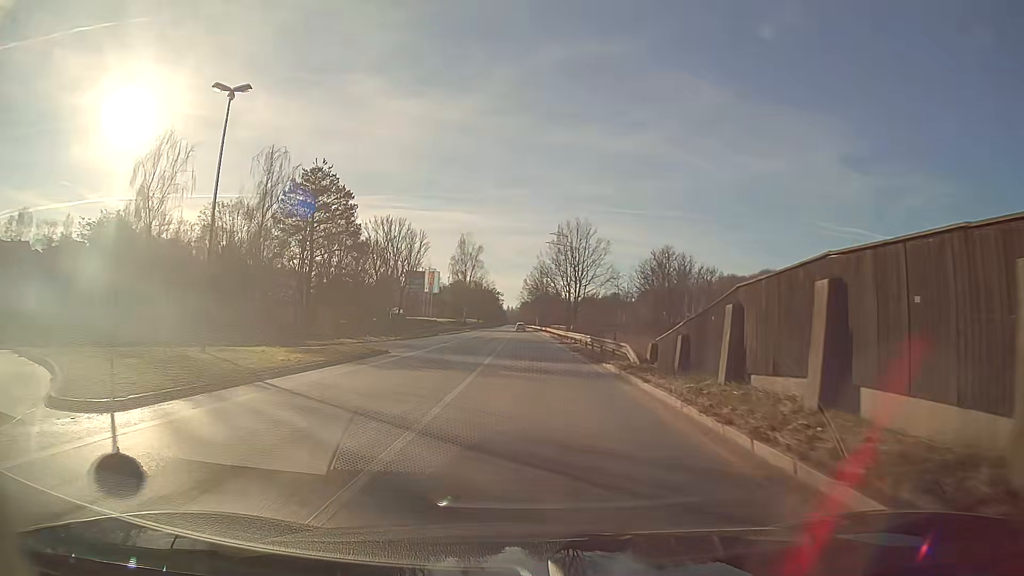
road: primary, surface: asphalt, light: Day
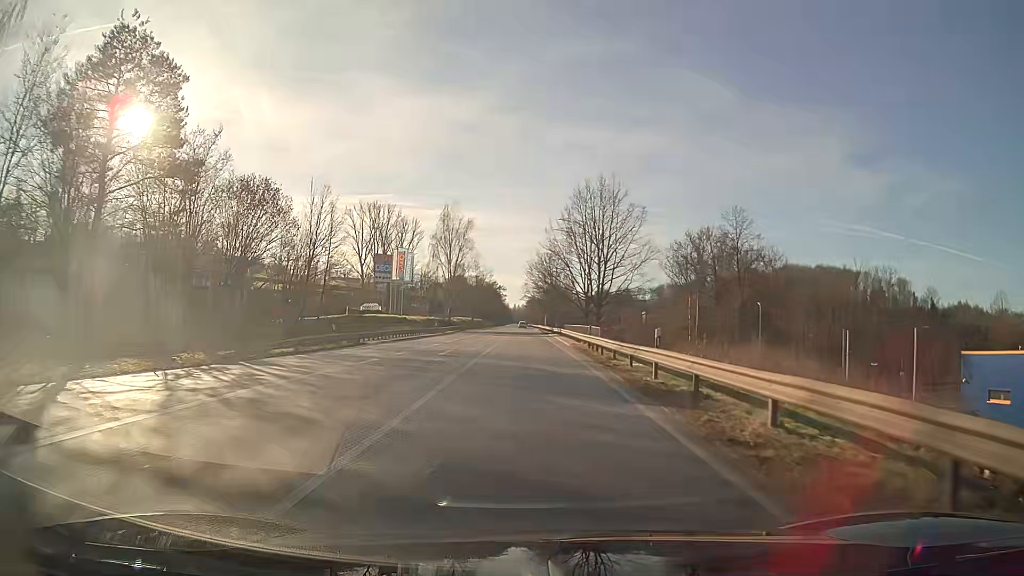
(0.0, +33.6) m; -1°
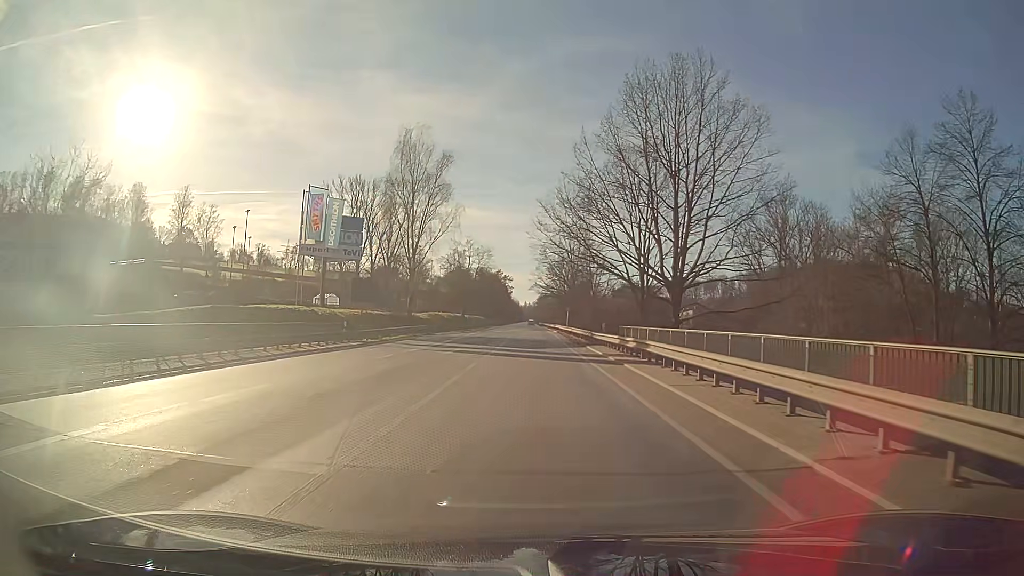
(-0.4, +40.9) m; -1°
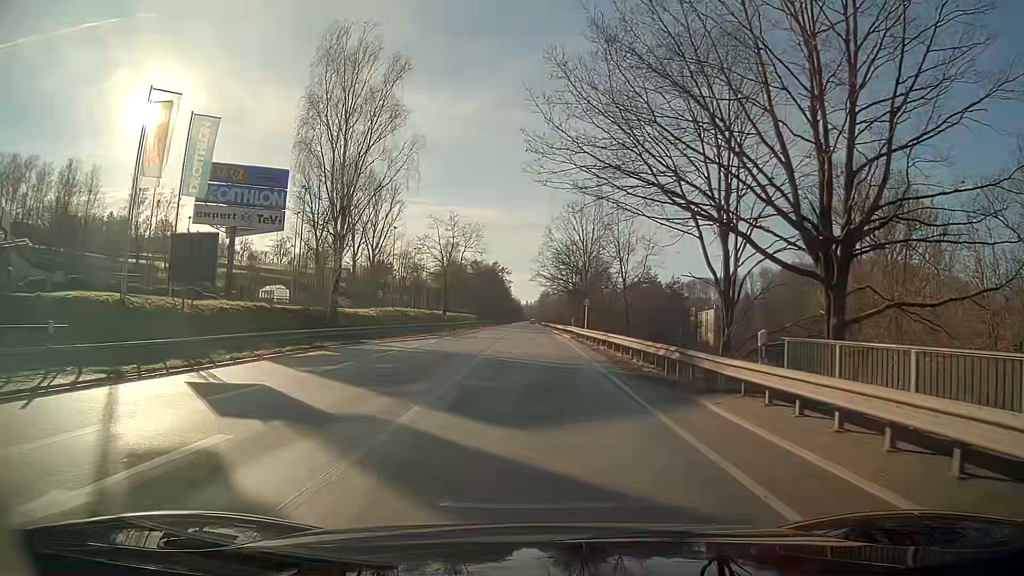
(0.0, +24.0) m; 0°
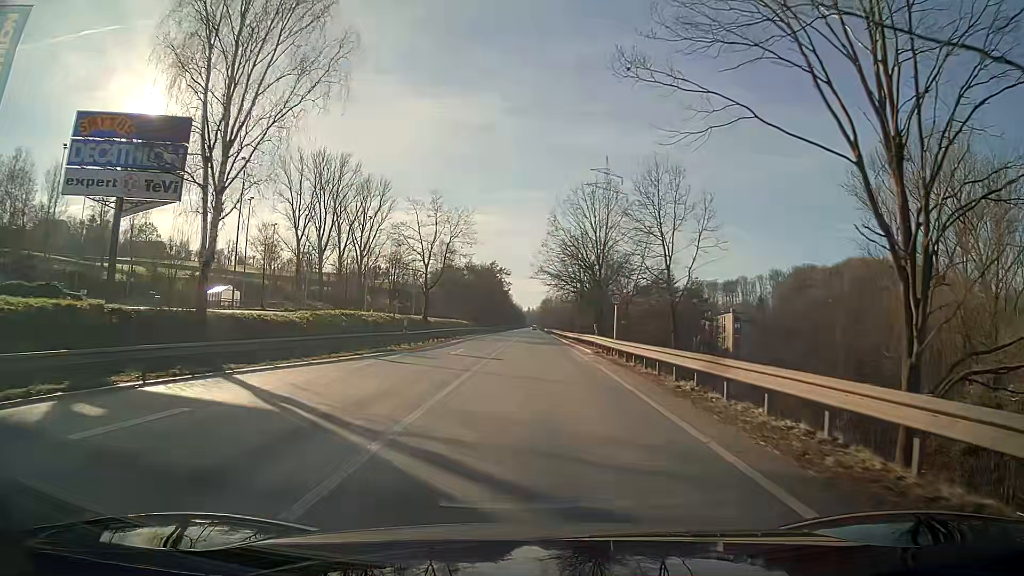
(0.0, +16.2) m; 0°
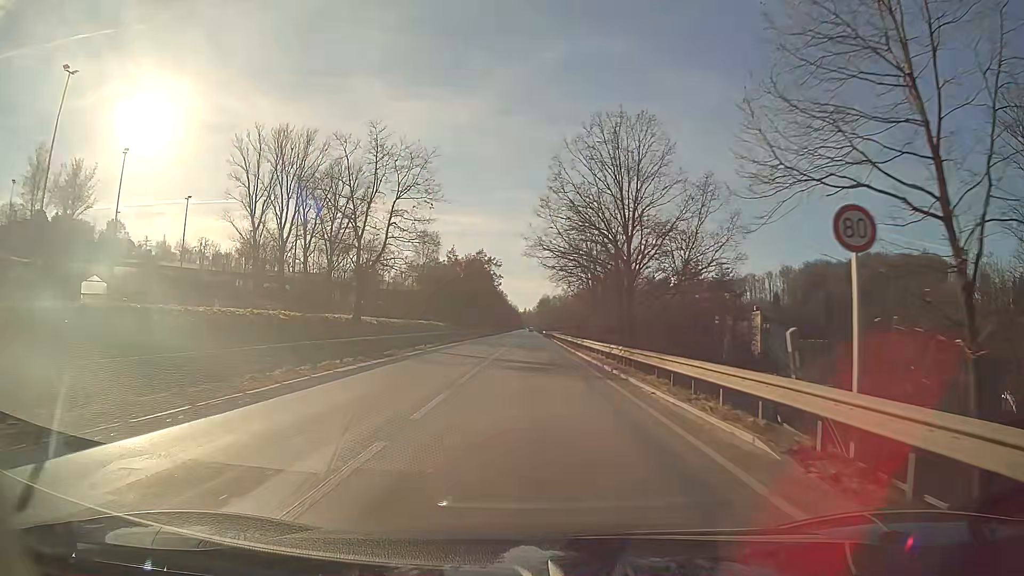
(0.0, +25.0) m; 0°
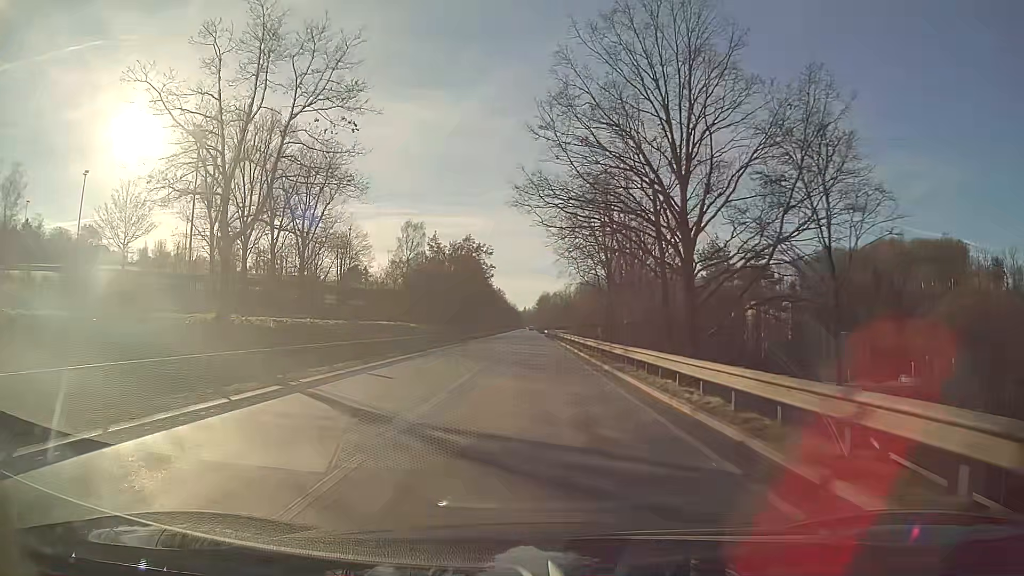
(0.0, +19.3) m; 0°
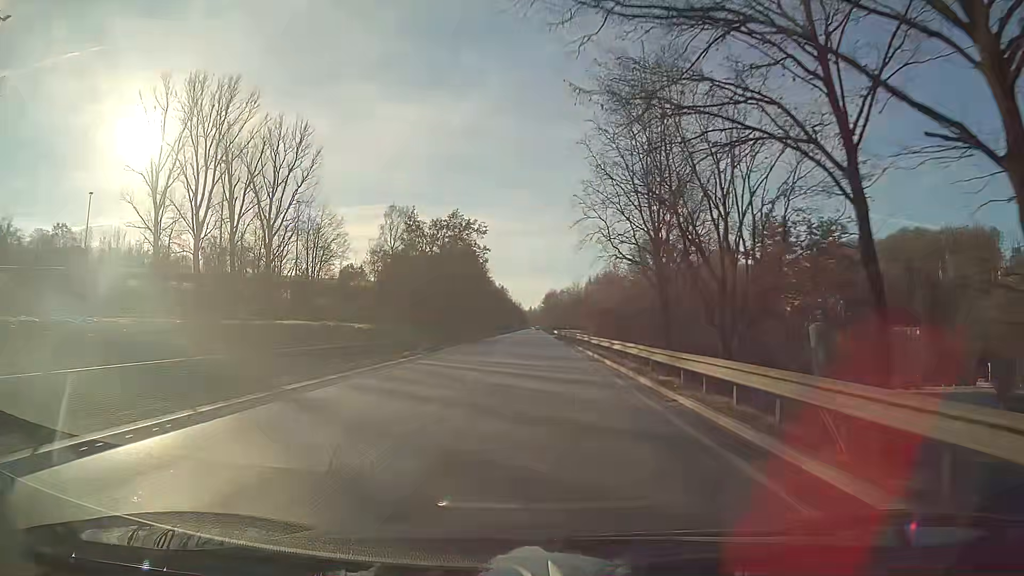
(-0.1, +22.0) m; 0°
